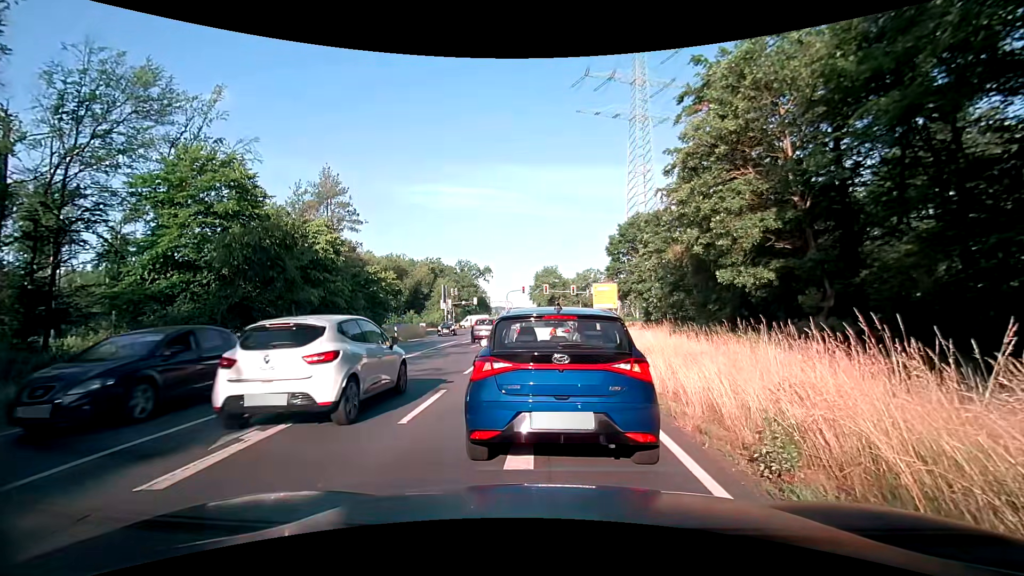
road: secondary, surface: asphalt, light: Day
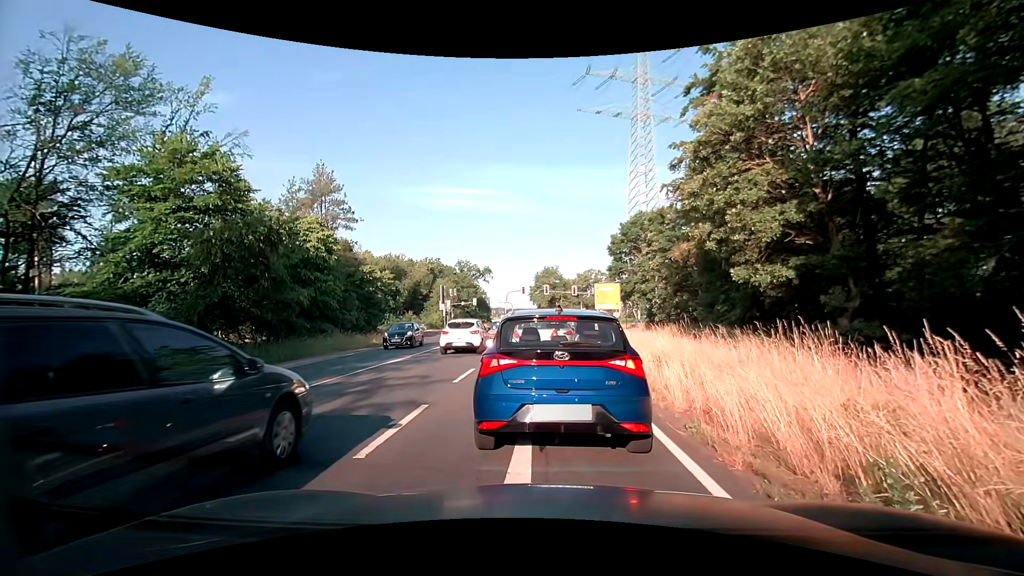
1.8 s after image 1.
(0.0, +1.5) m; 0°
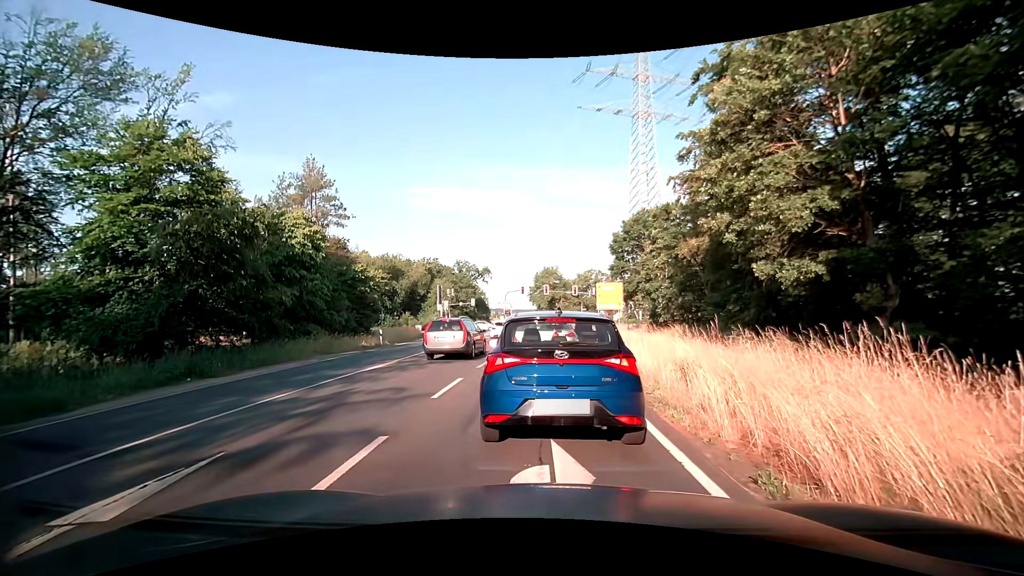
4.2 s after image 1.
(0.0, +2.1) m; 0°
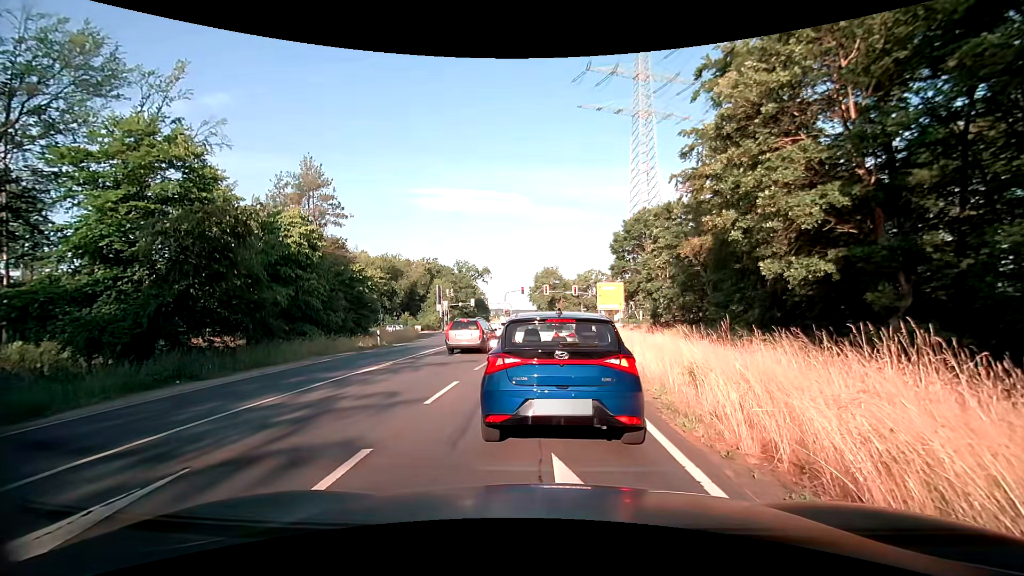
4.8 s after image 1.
(0.0, +0.6) m; 0°
